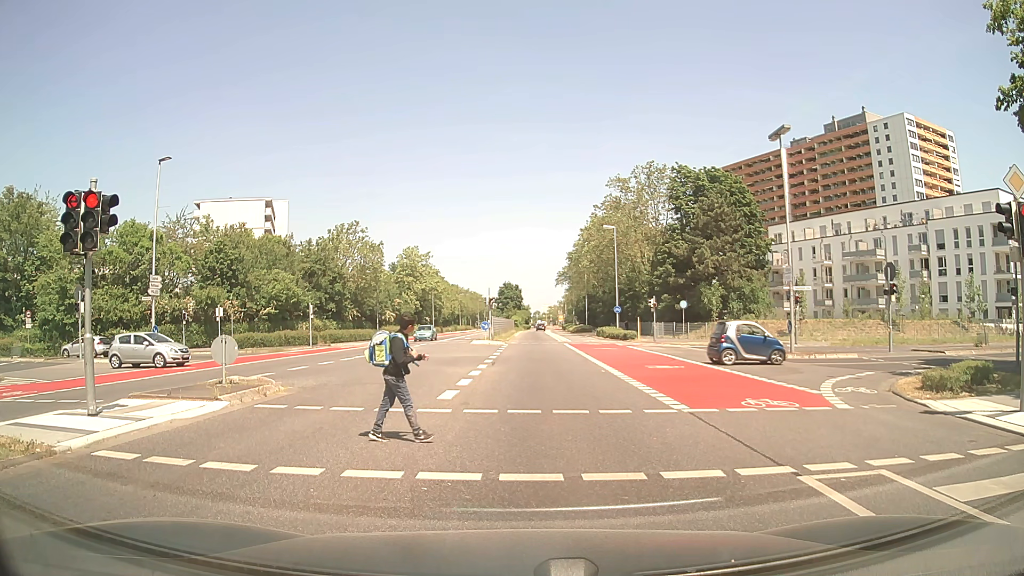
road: secondary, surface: asphalt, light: Day
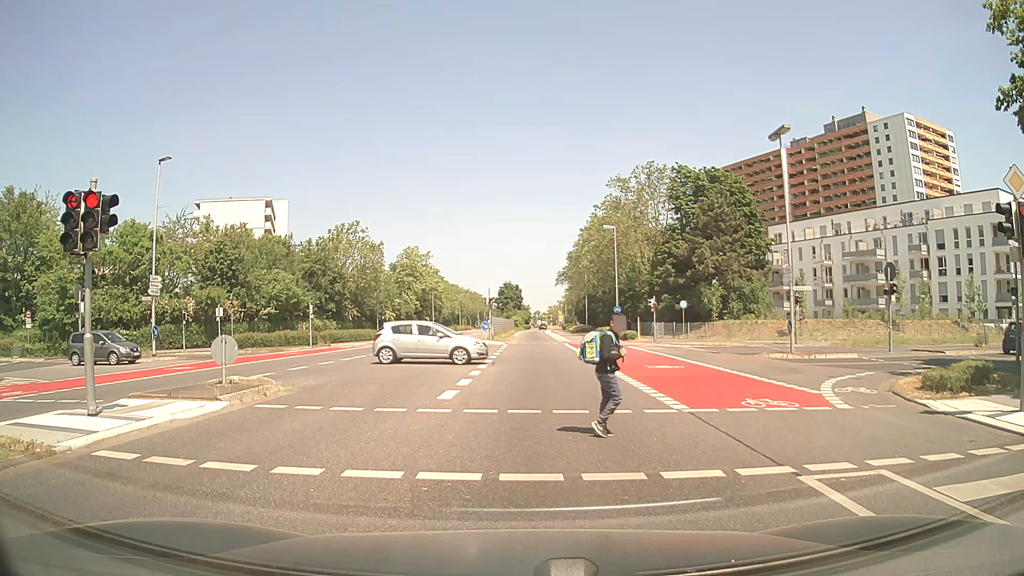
(0.0, 0.0) m; 0°
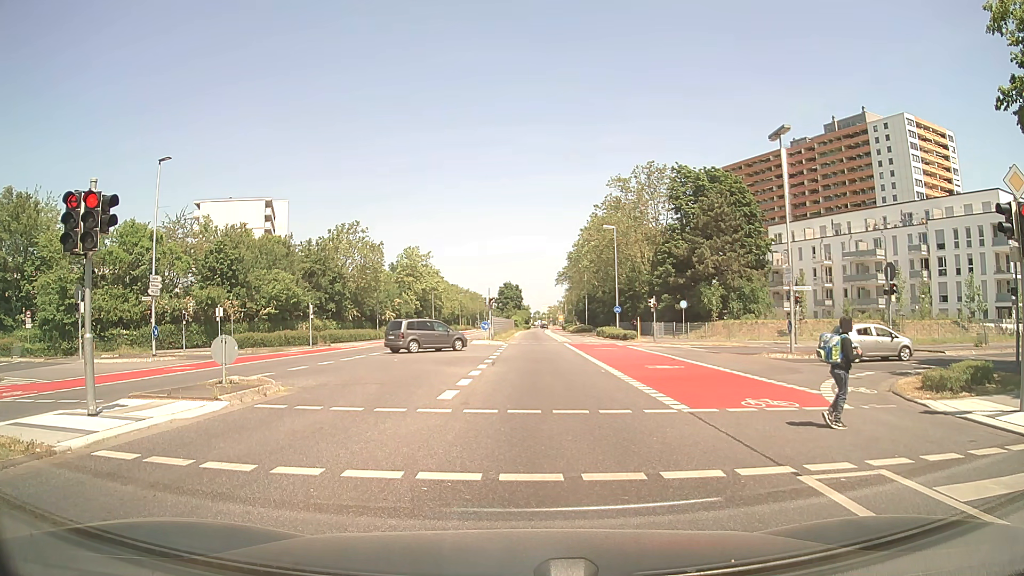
(0.0, 0.0) m; 0°
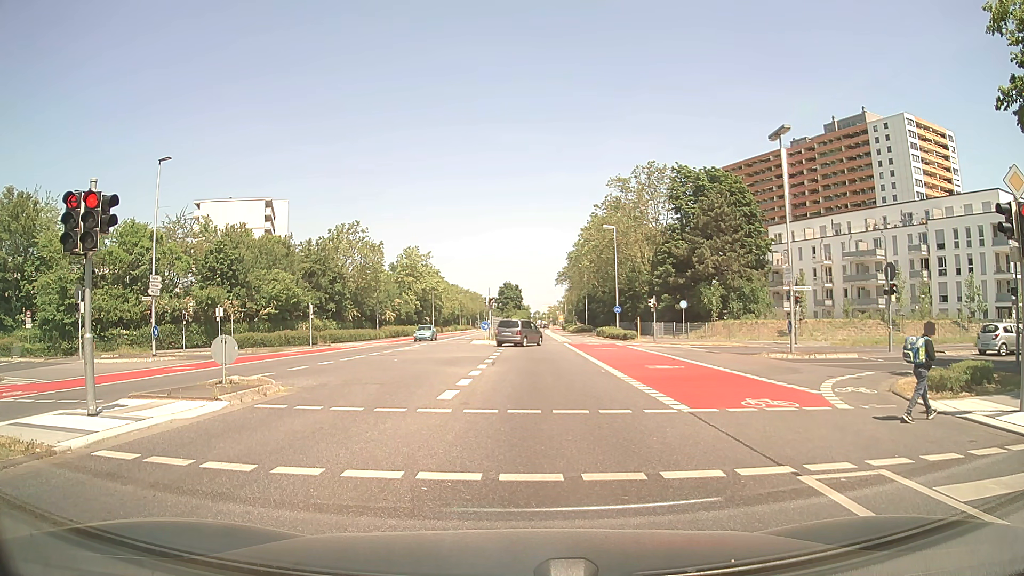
(0.0, 0.0) m; 0°
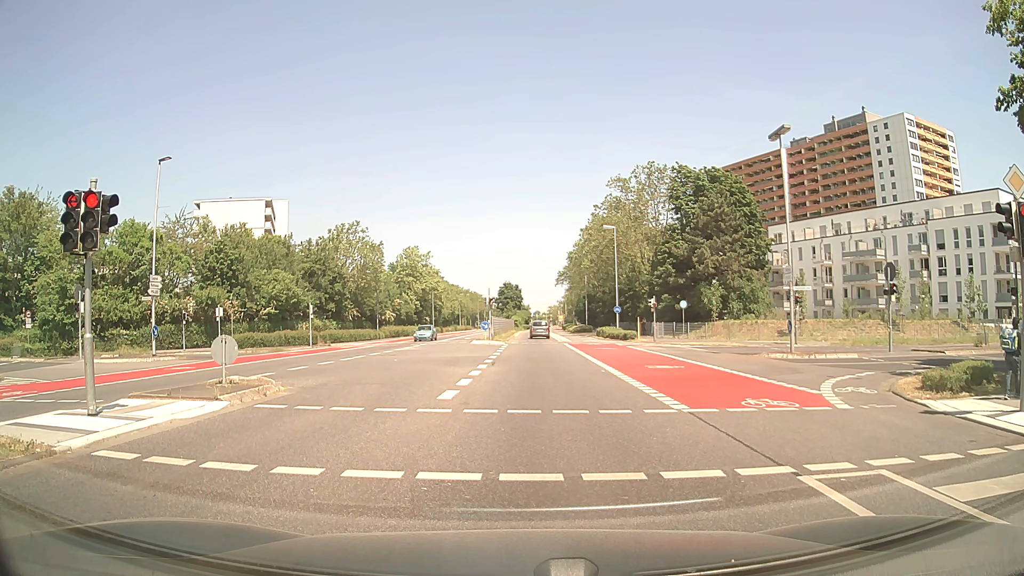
(0.0, 0.0) m; 0°
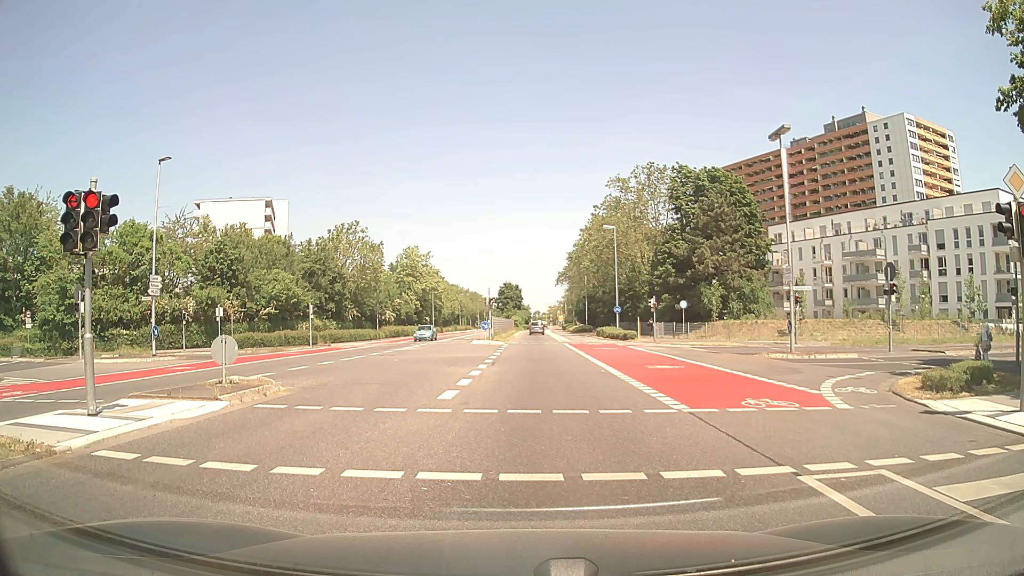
(0.0, 0.0) m; 0°
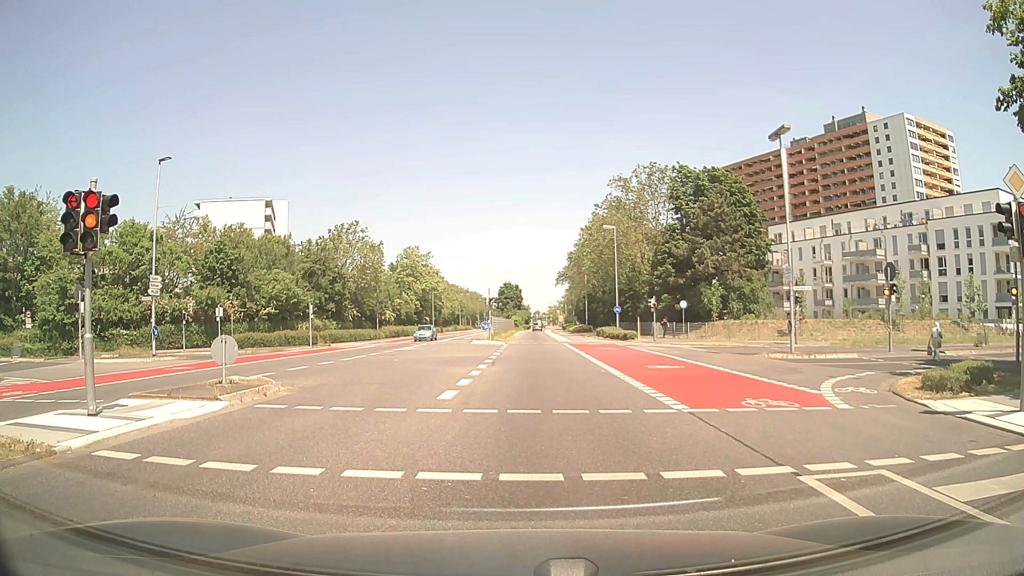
(0.0, 0.0) m; 0°
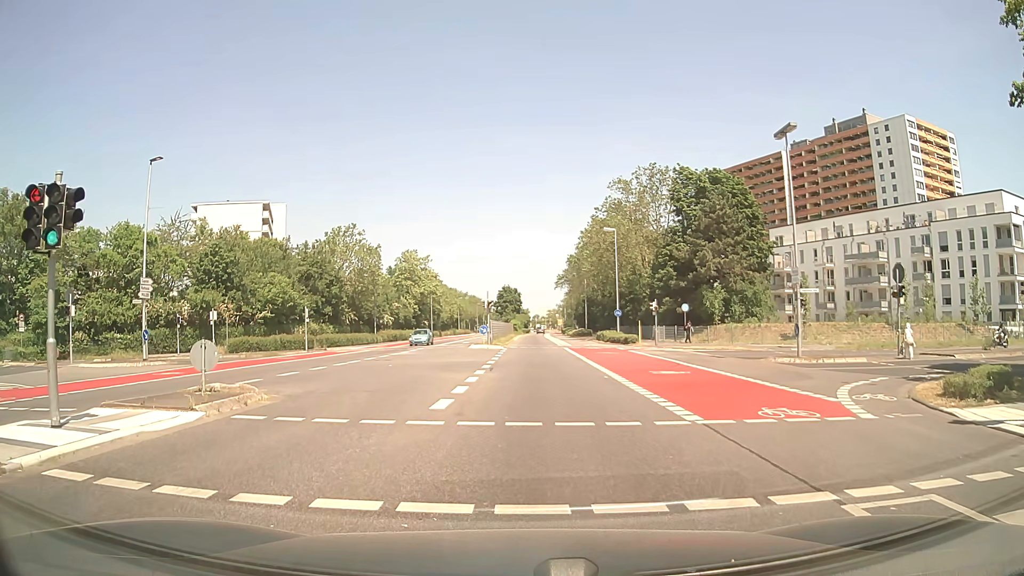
(0.0, +1.0) m; 0°
(0, +10) (0, +20) (+1, +30) (+1, +40) (+1, +50) (+2, +60) (+2, +70) (+2, +80) (+2, +90) (+2, +100) m
